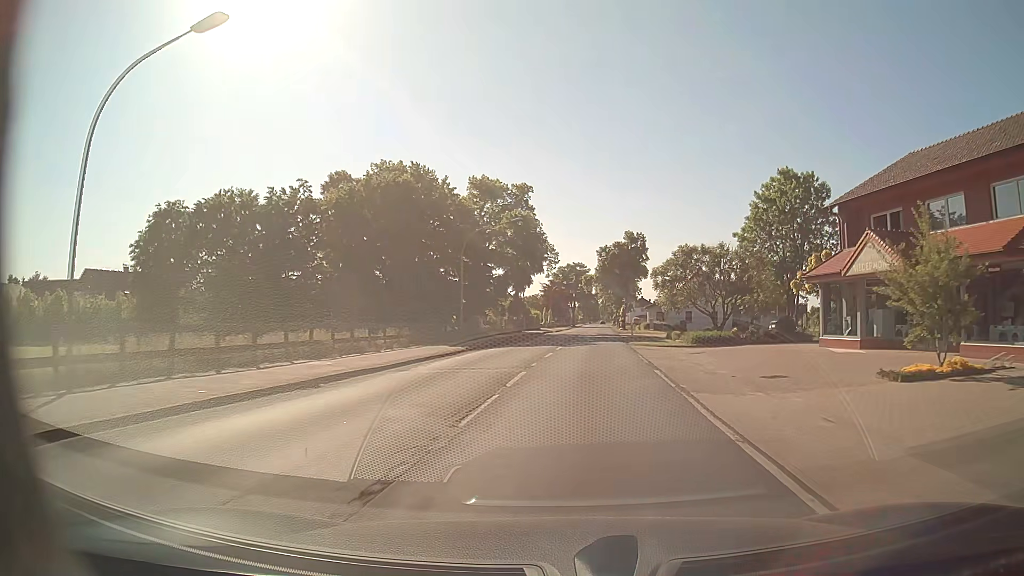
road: secondary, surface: asphalt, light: Day
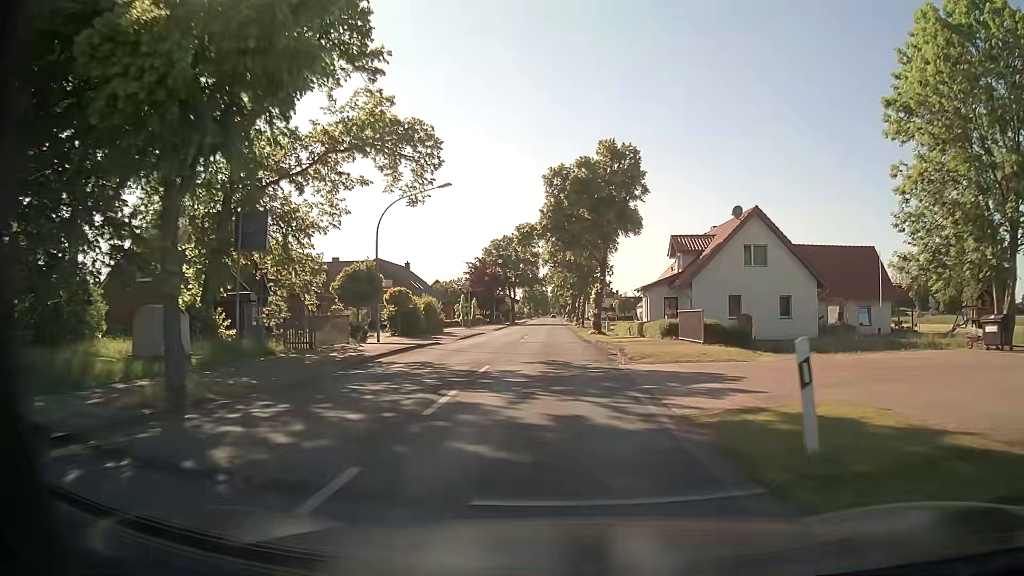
(+2.8, +43.7) m; +5°
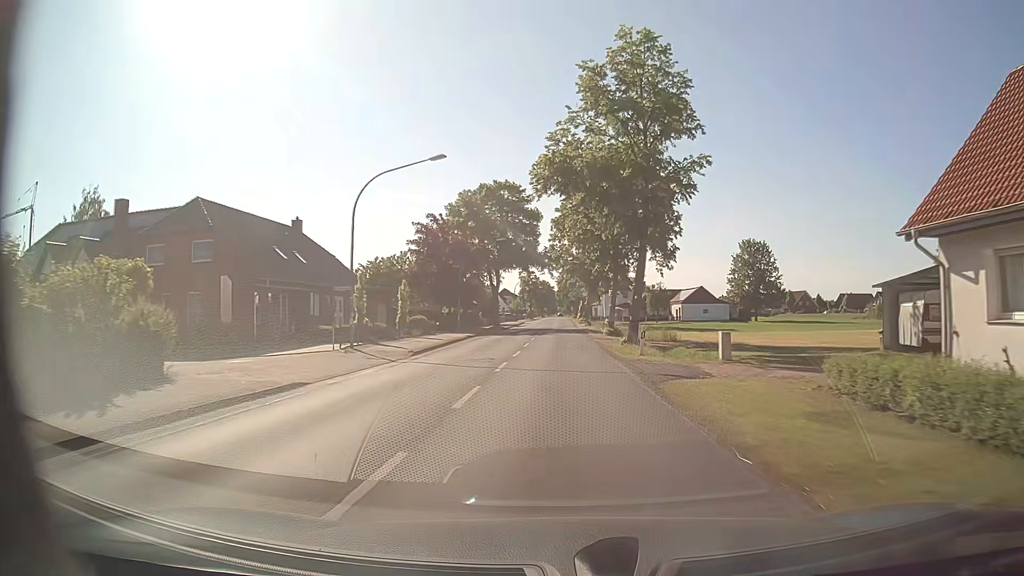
(-0.3, +41.9) m; -1°
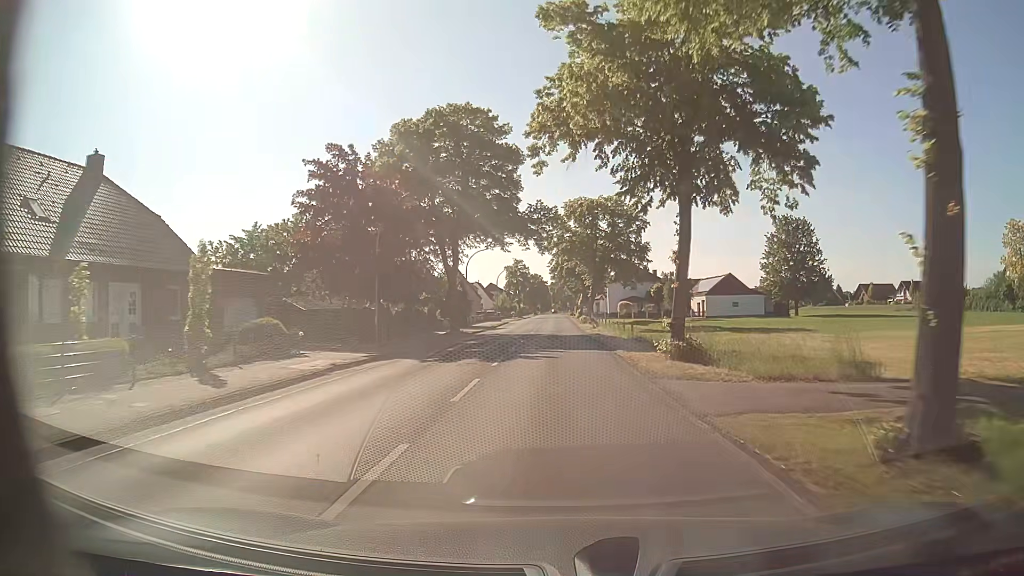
(+0.1, +24.3) m; +1°
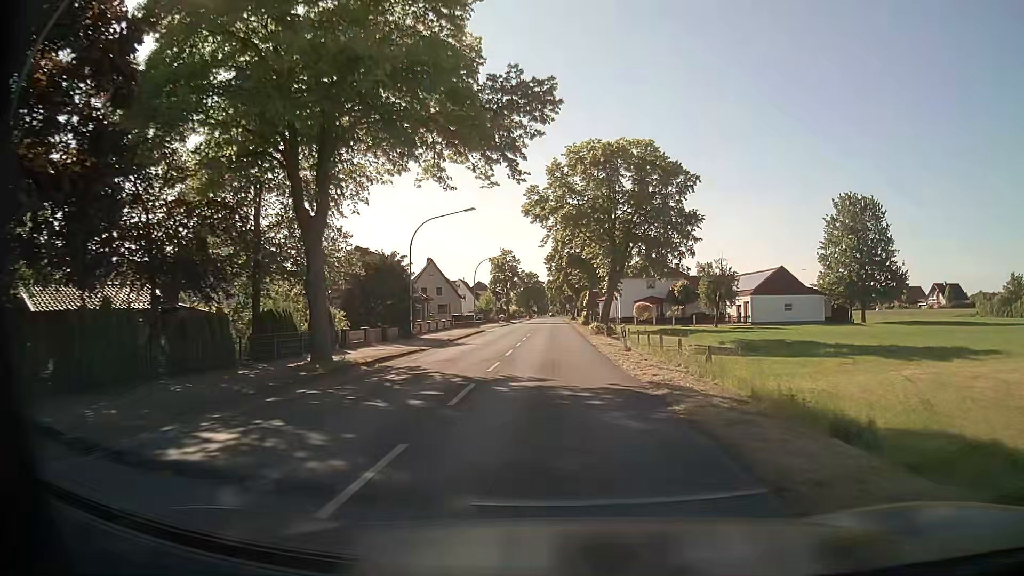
(0.0, +24.0) m; +1°
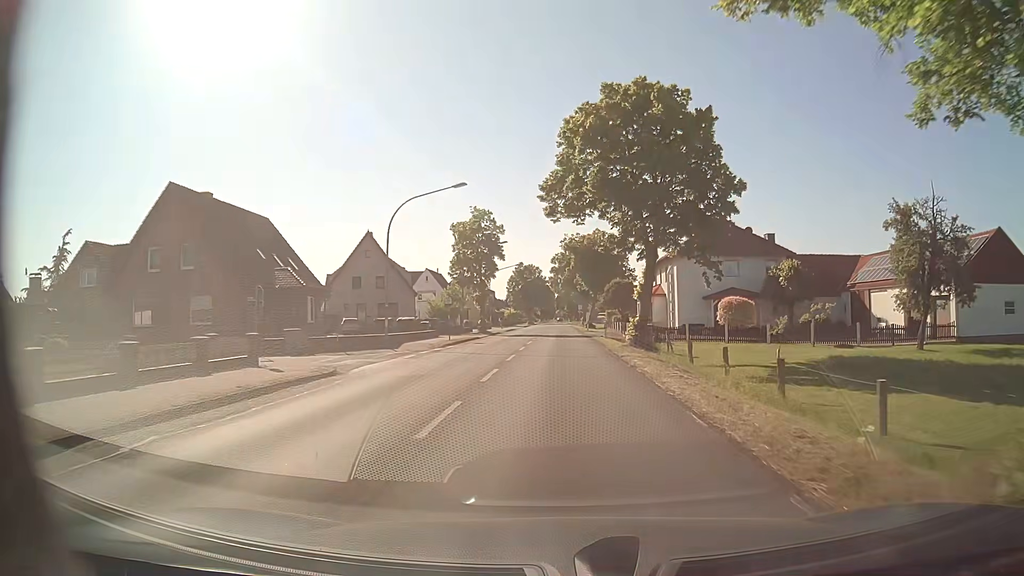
(-0.6, +39.6) m; -1°
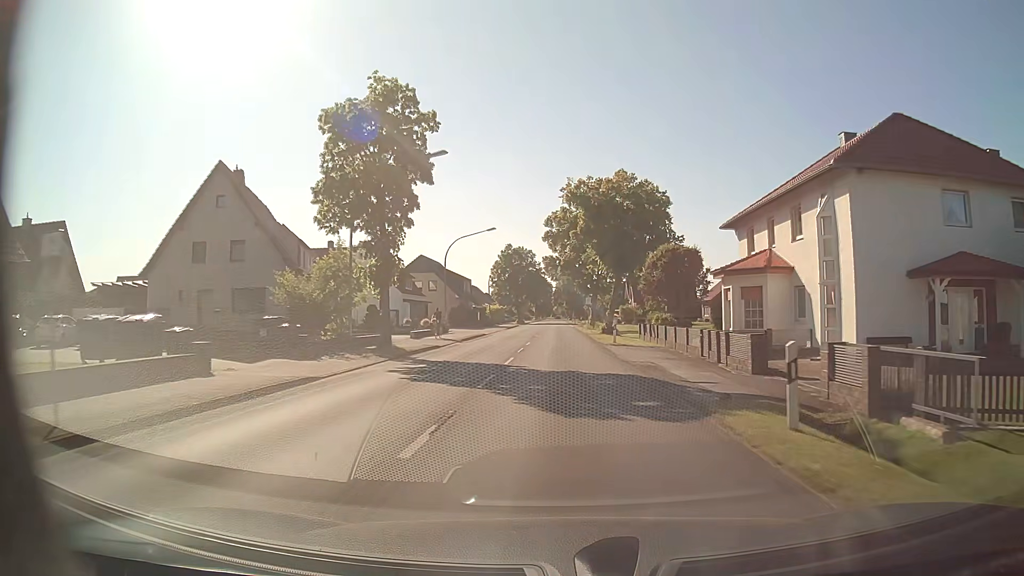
(0.0, +31.6) m; +1°
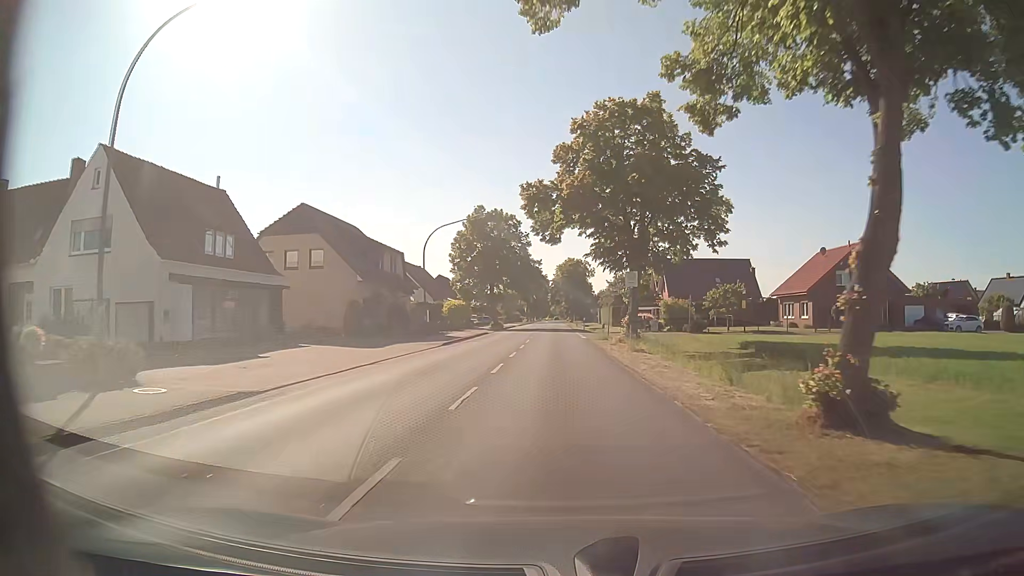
(-0.3, +39.8) m; -1°
(0, +10) (0, +20) (0, +30) (0, +40) (0, +50) (0, +60) (0, +70) (0, +80) (0, +90) (0, +100) m
